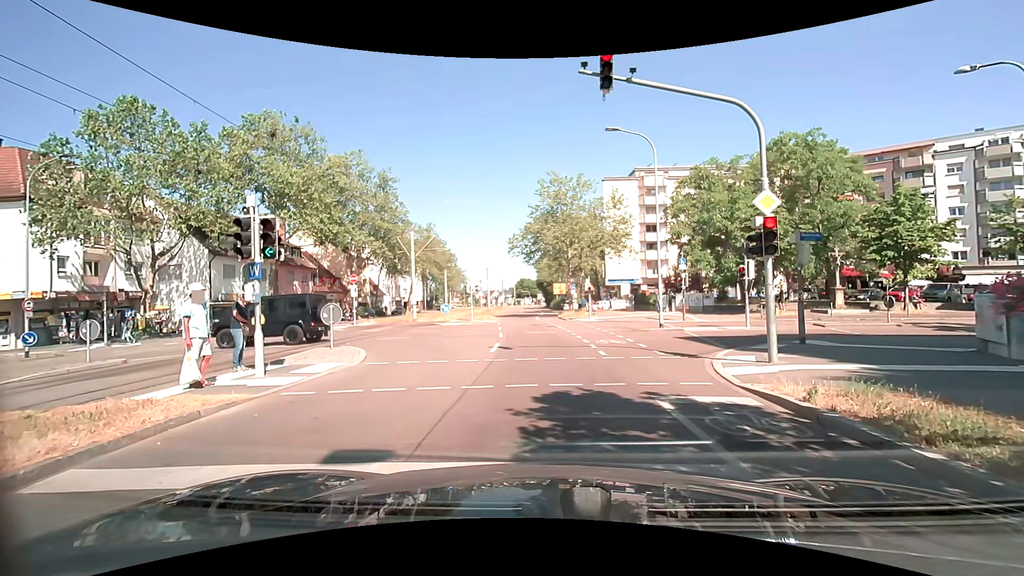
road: tertiary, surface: asphalt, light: Day
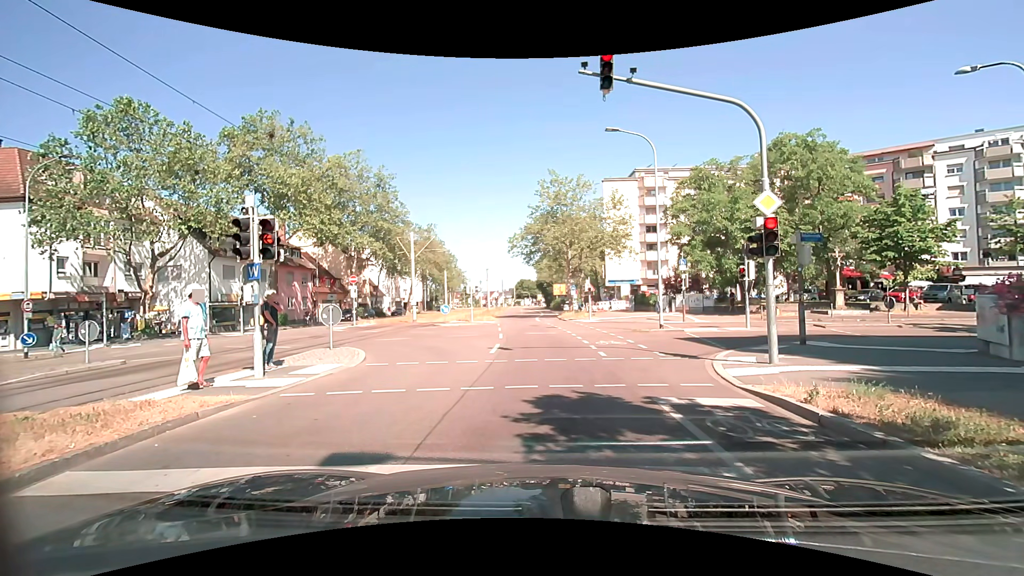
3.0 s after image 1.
(0.0, +0.1) m; 0°
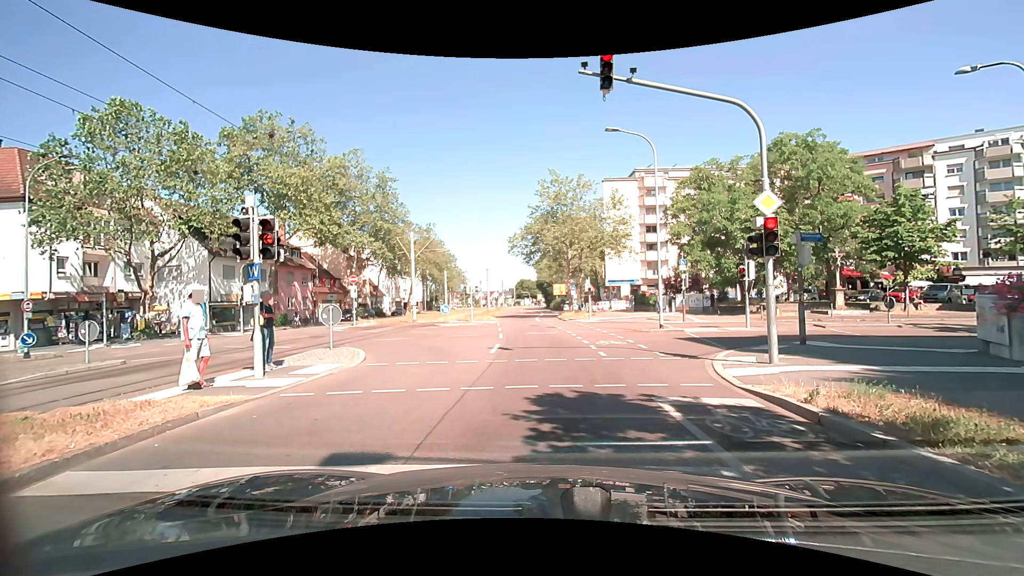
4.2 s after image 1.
(0.0, 0.0) m; 0°
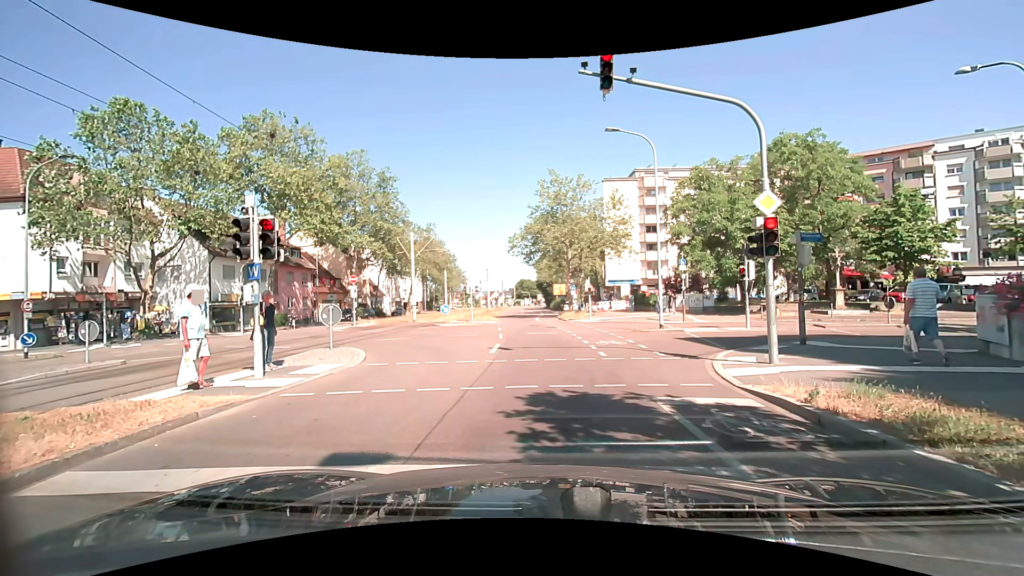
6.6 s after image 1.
(0.0, 0.0) m; 0°
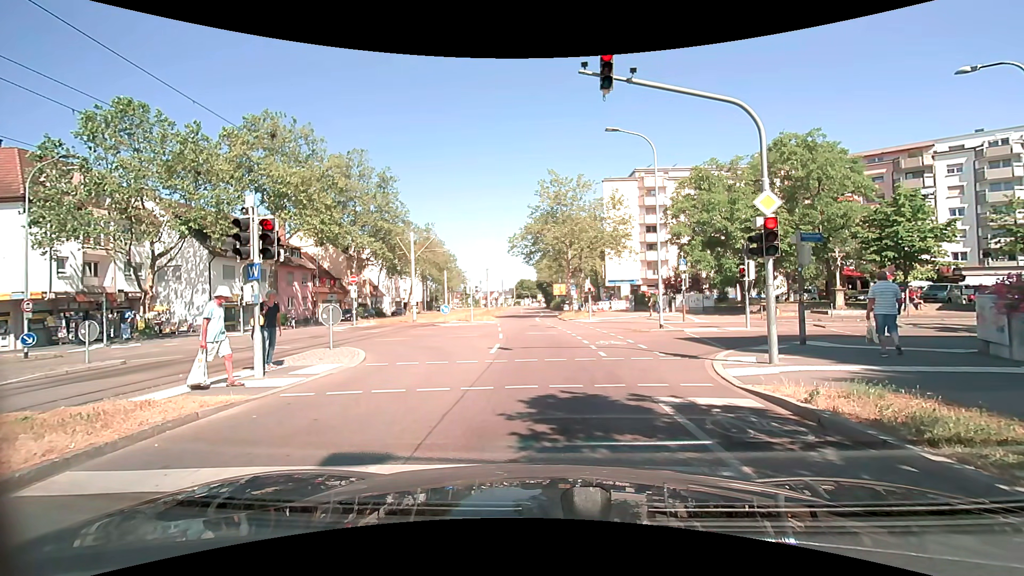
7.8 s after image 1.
(0.0, 0.0) m; 0°
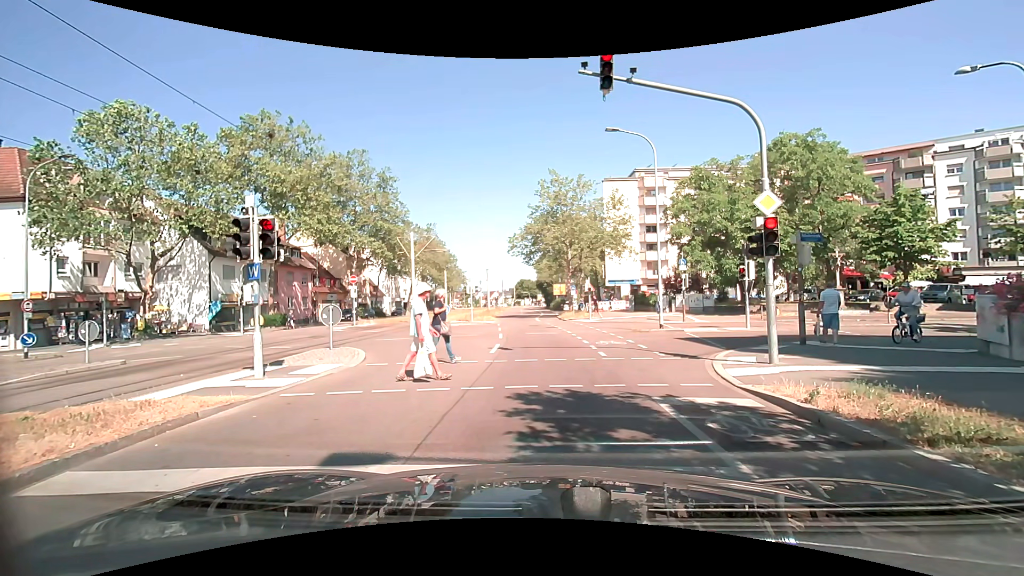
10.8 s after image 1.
(0.0, 0.0) m; 0°
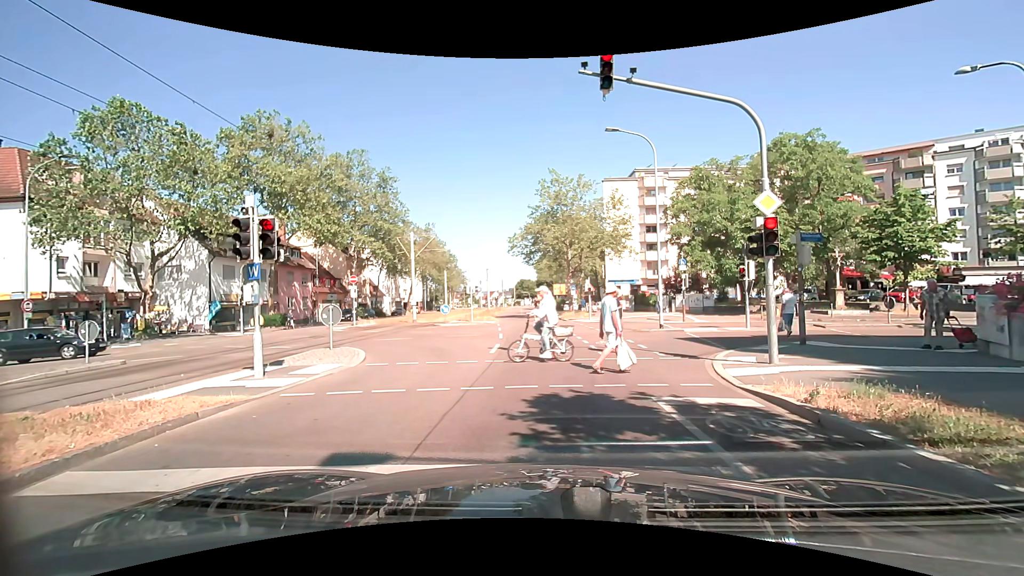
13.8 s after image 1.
(0.0, 0.0) m; 0°
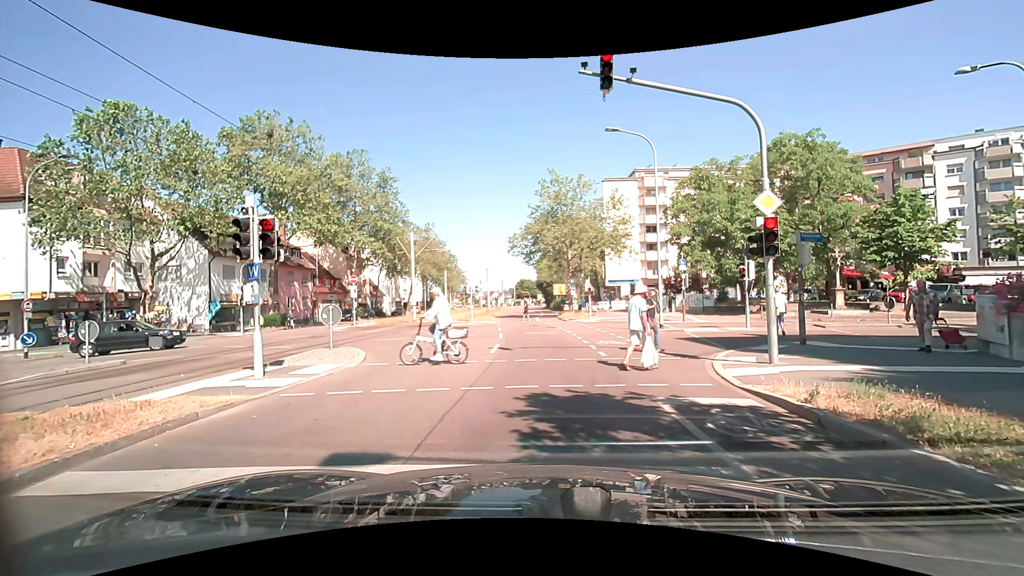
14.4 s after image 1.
(0.0, 0.0) m; 0°
